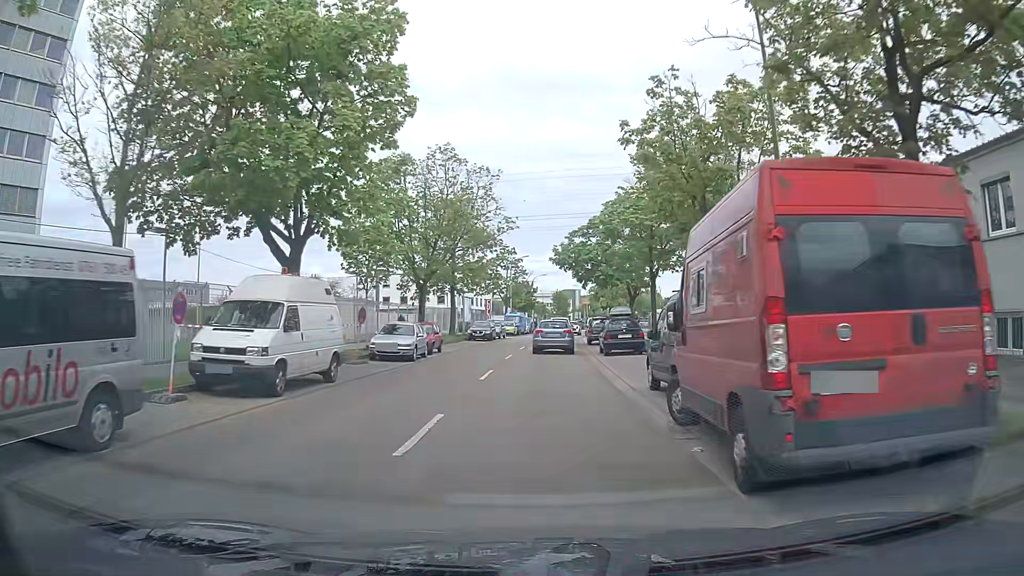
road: secondary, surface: asphalt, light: Day
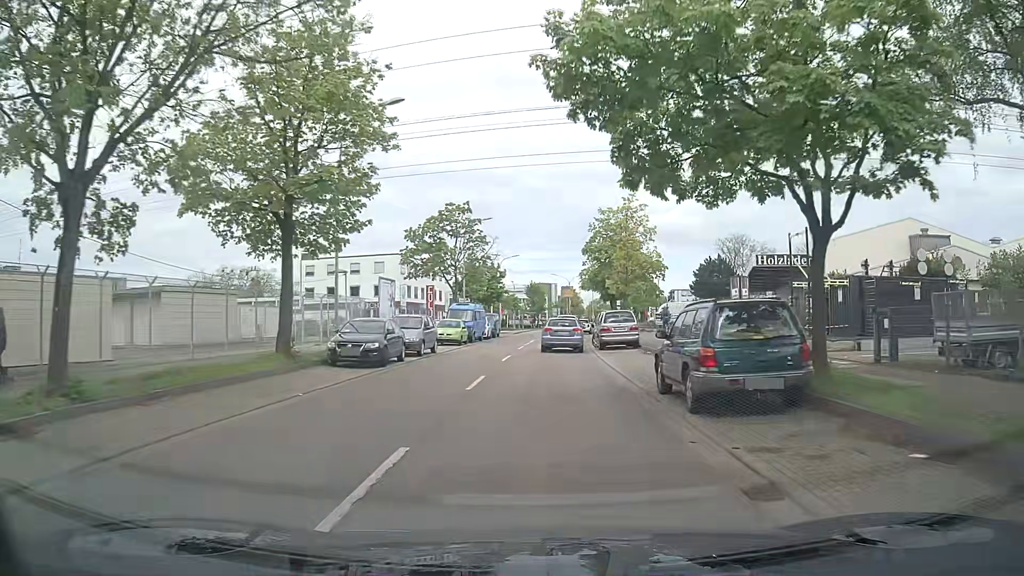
(+0.7, +29.6) m; +2°
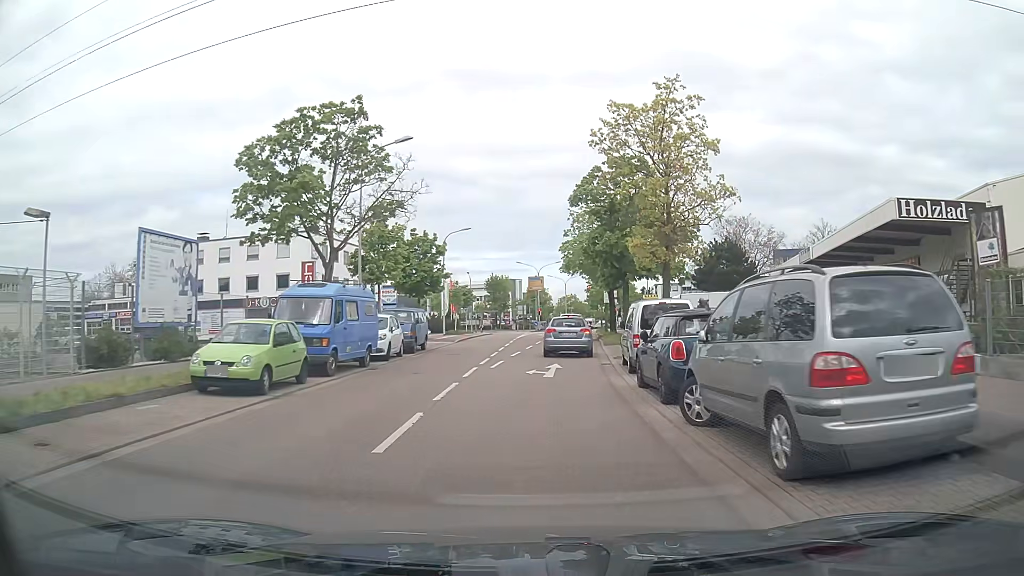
(+0.6, +24.2) m; +3°
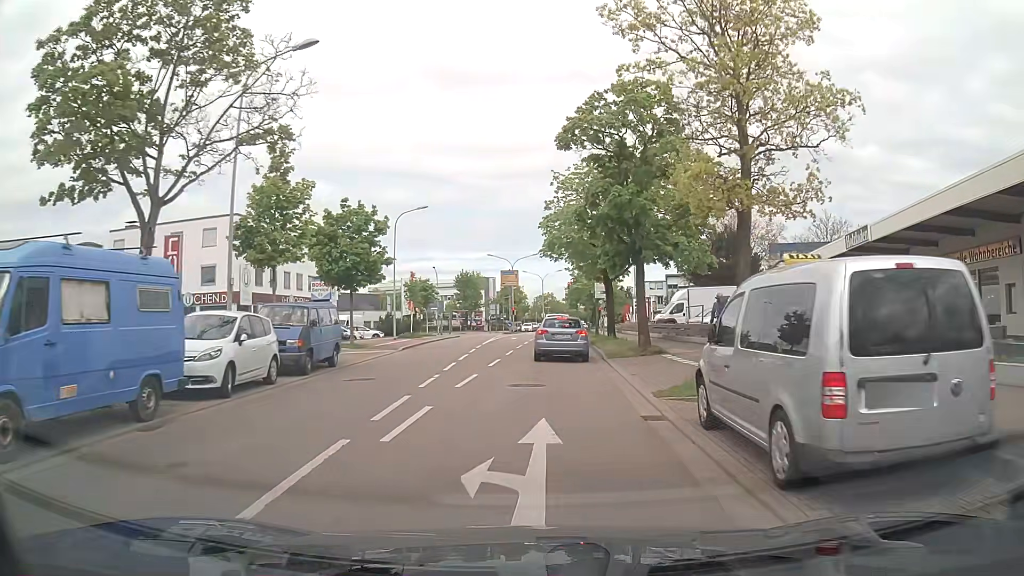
(+0.2, +11.3) m; +2°
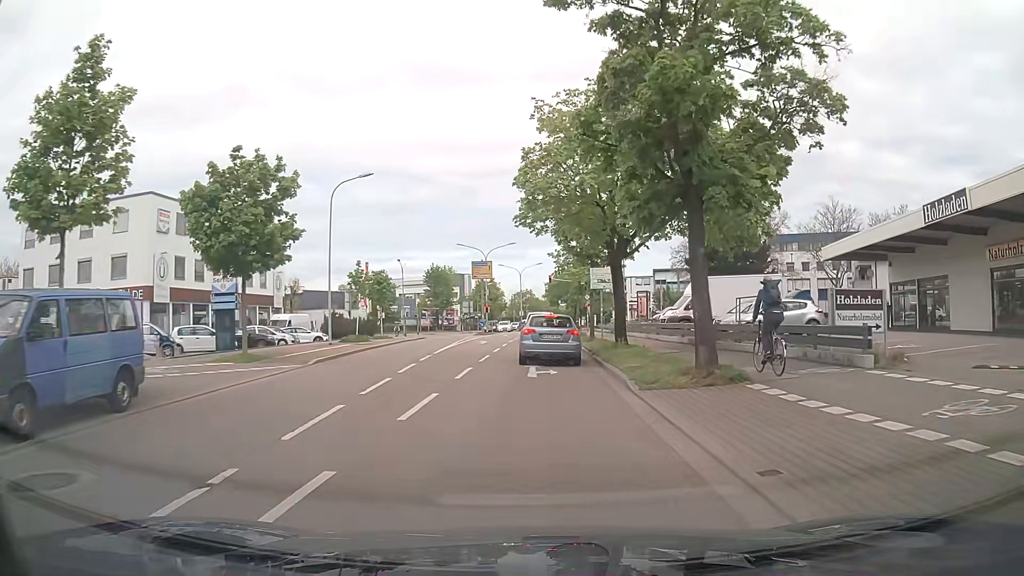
(+0.1, +10.5) m; +2°
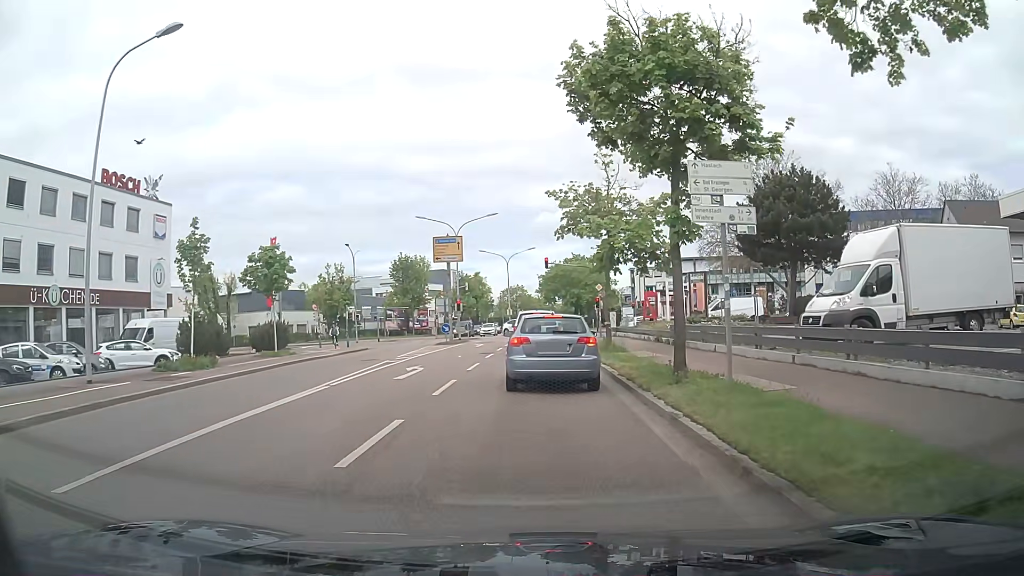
(+0.1, +20.4) m; 0°
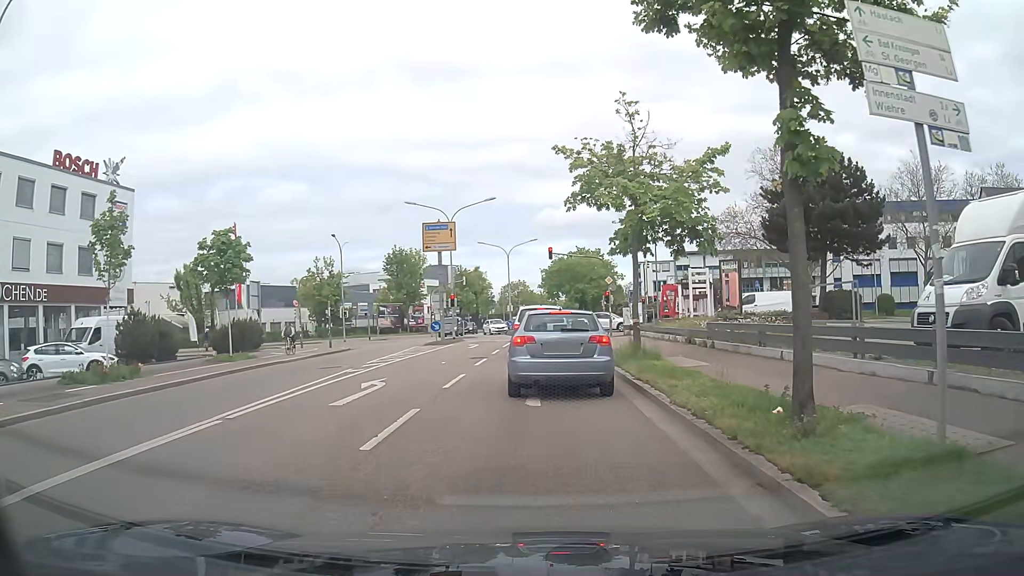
(0.0, +5.2) m; 0°
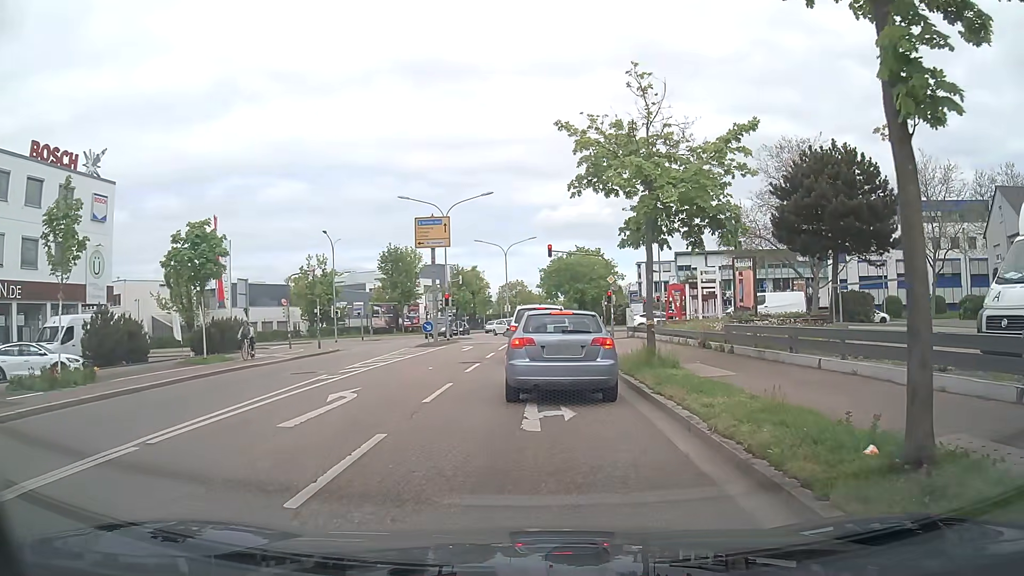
(0.0, +2.1) m; +1°
(0, +10) (0, +20) (0, +30) (0, +40) (0, +50) (0, +60) (0, +70) (0, +80) (0, +90) (0, +100) m
